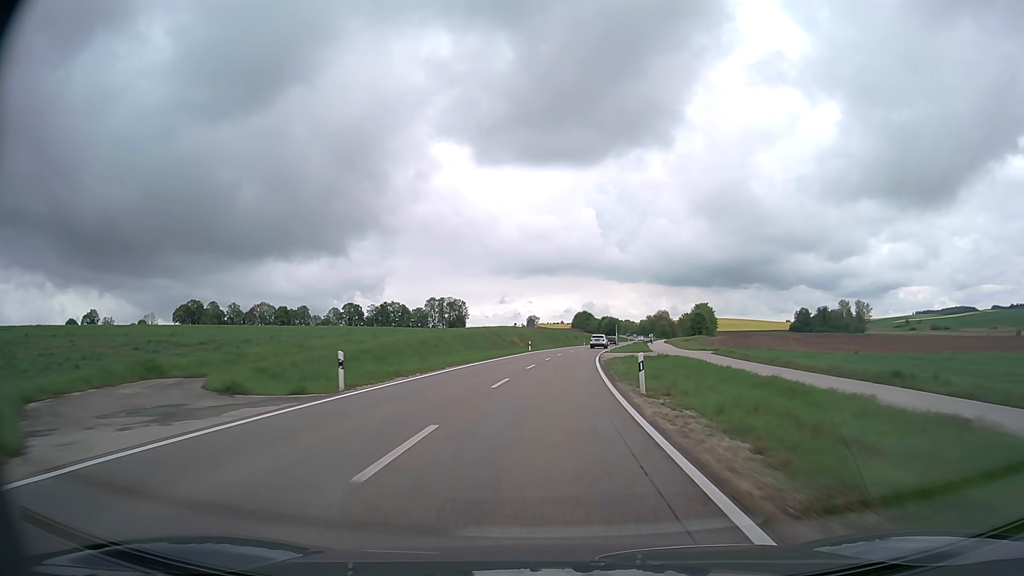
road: secondary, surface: asphalt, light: Day
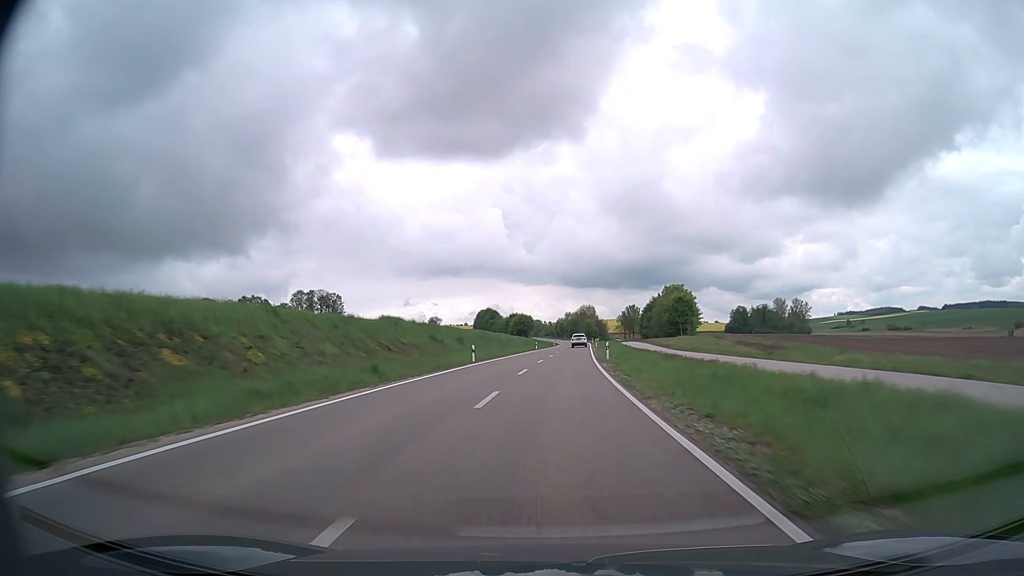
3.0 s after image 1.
(+5.1, +77.5) m; +8°
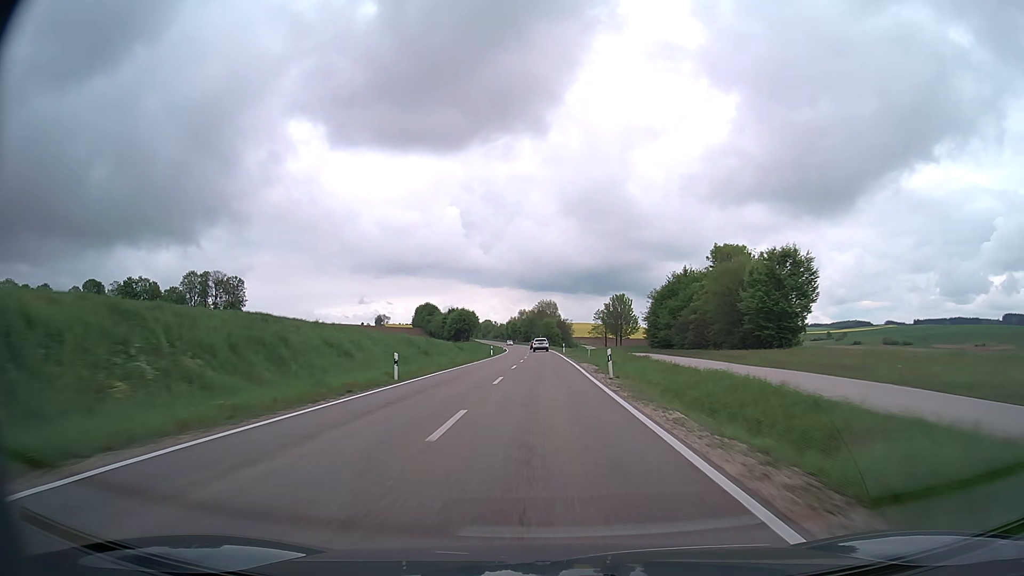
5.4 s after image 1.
(+2.6, +64.2) m; +4°
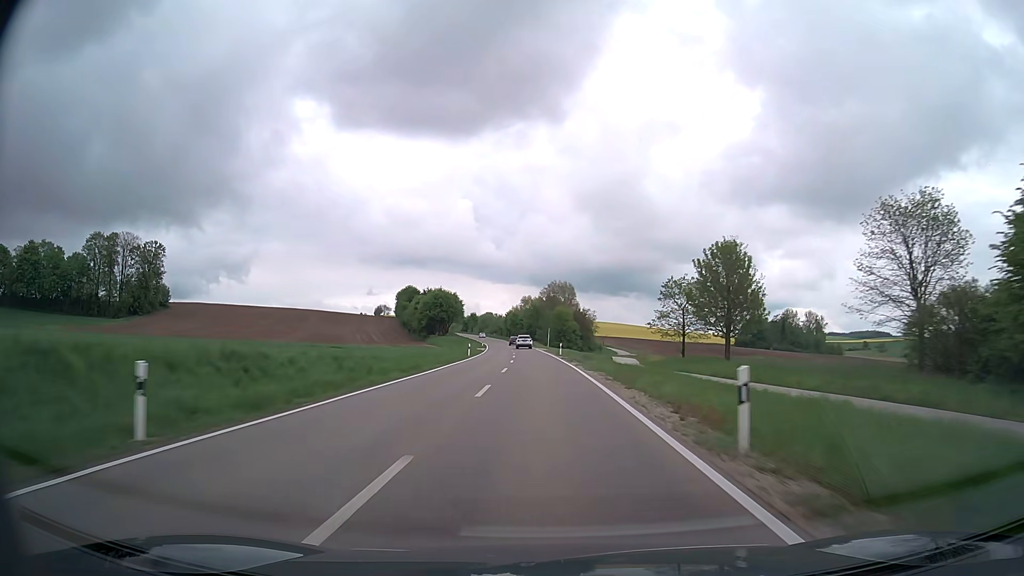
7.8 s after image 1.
(-0.1, +66.0) m; 0°
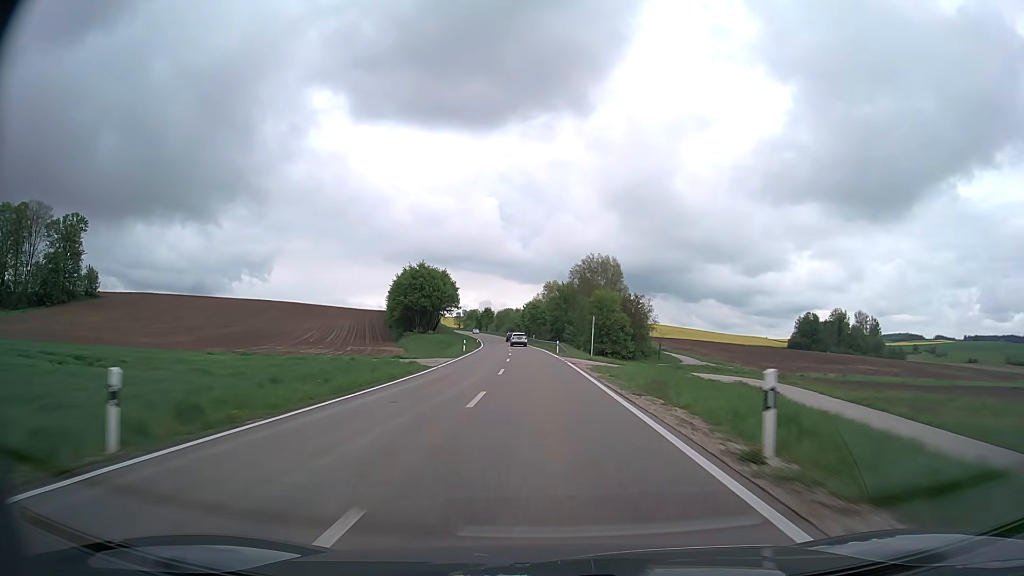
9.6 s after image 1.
(-1.0, +50.7) m; -2°
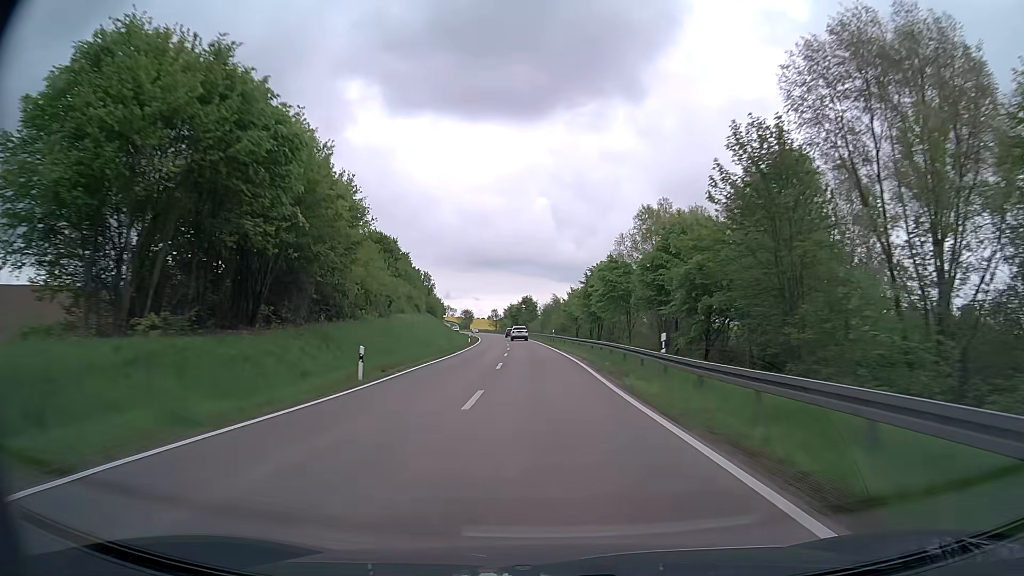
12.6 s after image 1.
(-3.7, +85.9) m; -5°
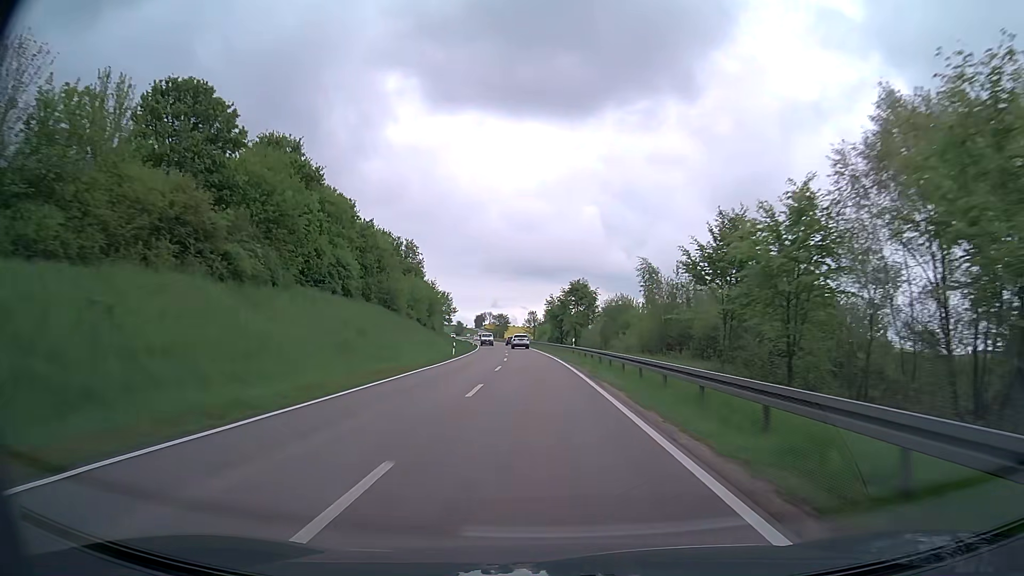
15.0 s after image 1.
(-2.4, +69.2) m; -4°
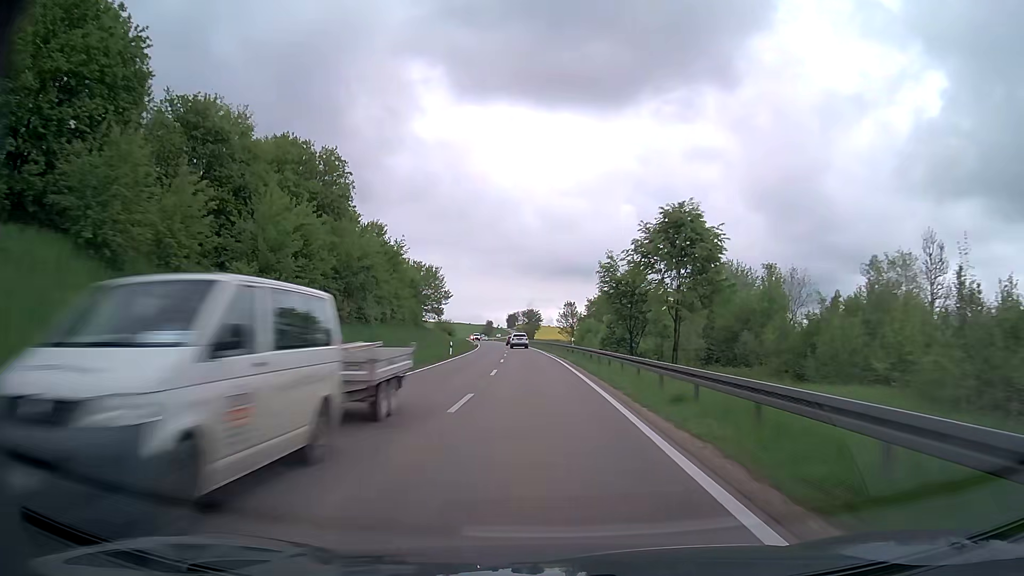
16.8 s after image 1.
(-1.2, +51.6) m; -3°
(0, +10) (0, +20) (0, +30) (-1, +40) (-1, +50) (-2, +60) (-3, +70) (-3, +80) (-4, +90) (-5, +100) m
